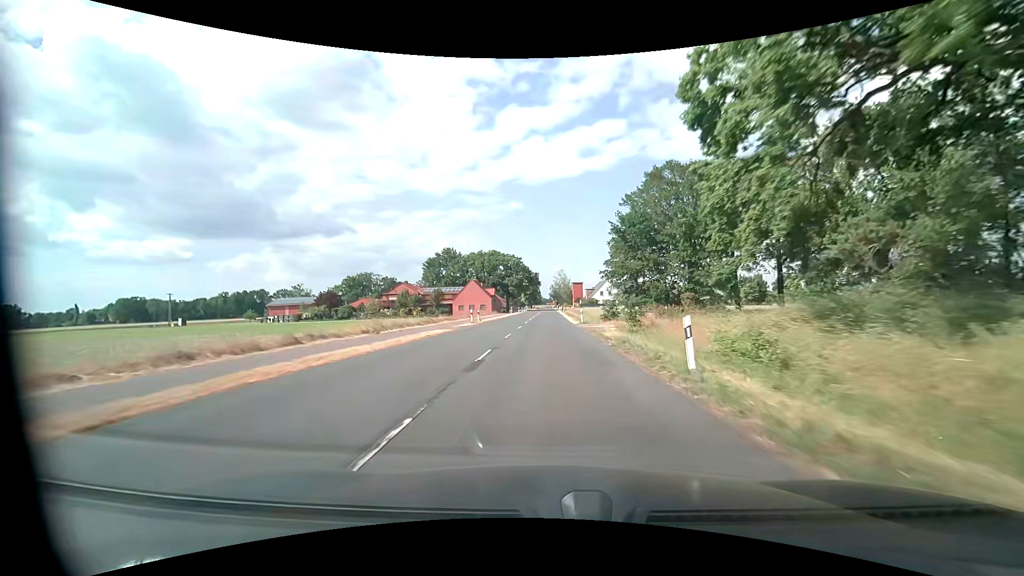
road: secondary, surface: asphalt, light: Day
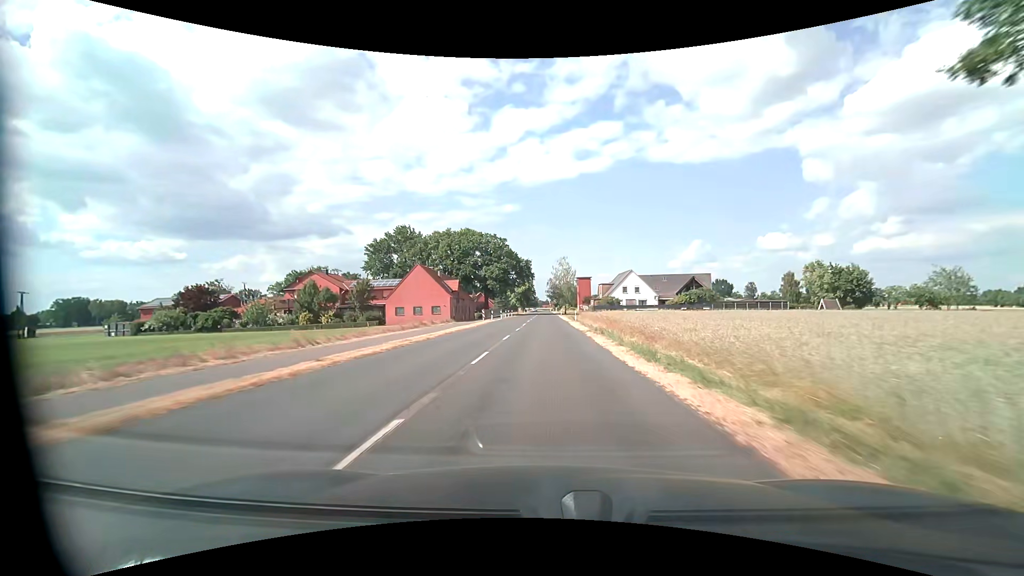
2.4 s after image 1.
(+0.4, +45.2) m; 0°
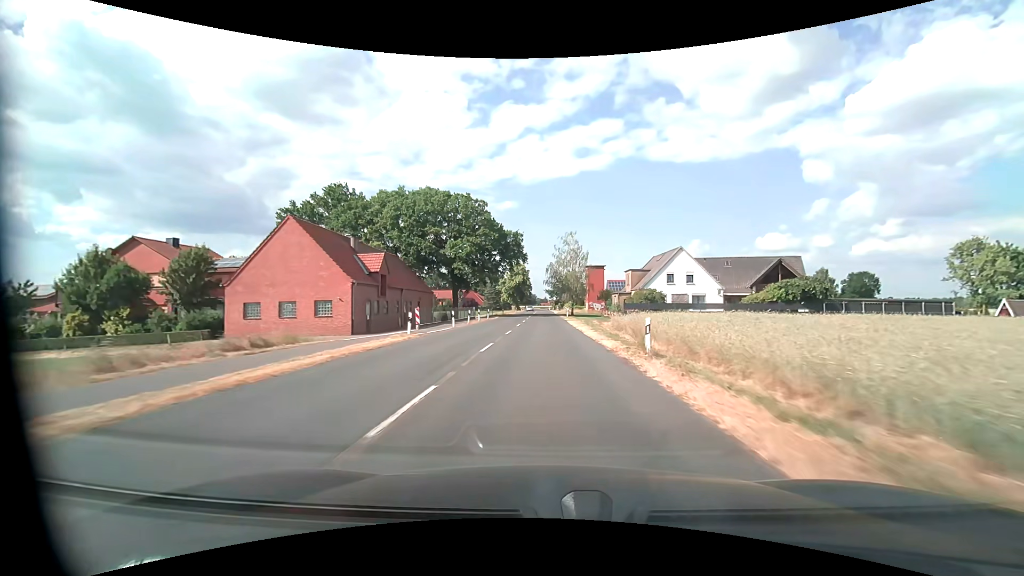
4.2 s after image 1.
(+0.2, +33.8) m; 0°
(0, +10) (0, +20) (0, +30) (0, +40) (0, +50) (0, +60) (0, +70) (0, +80) (0, +90) (0, +100) m
